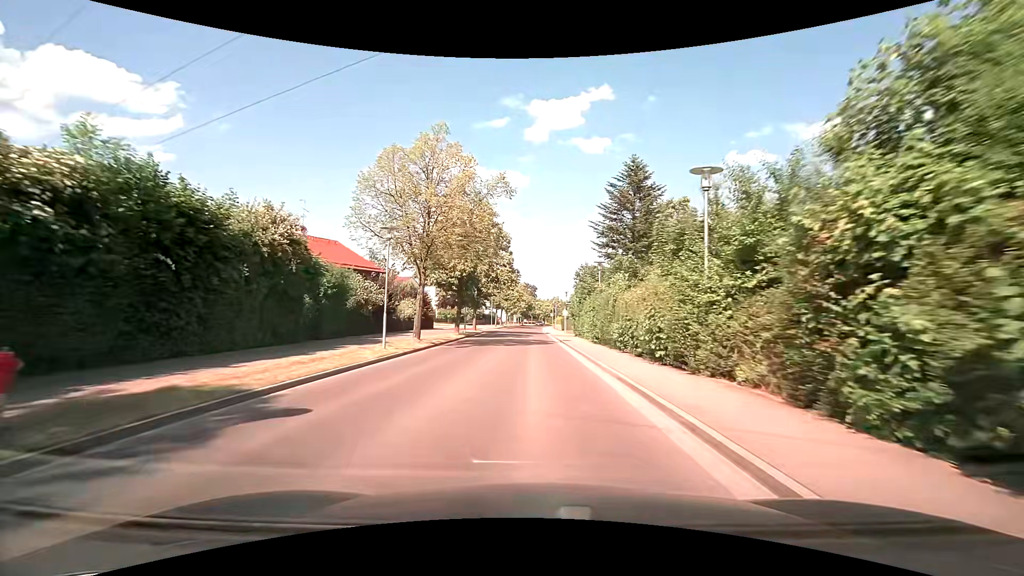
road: tertiary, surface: asphalt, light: Day
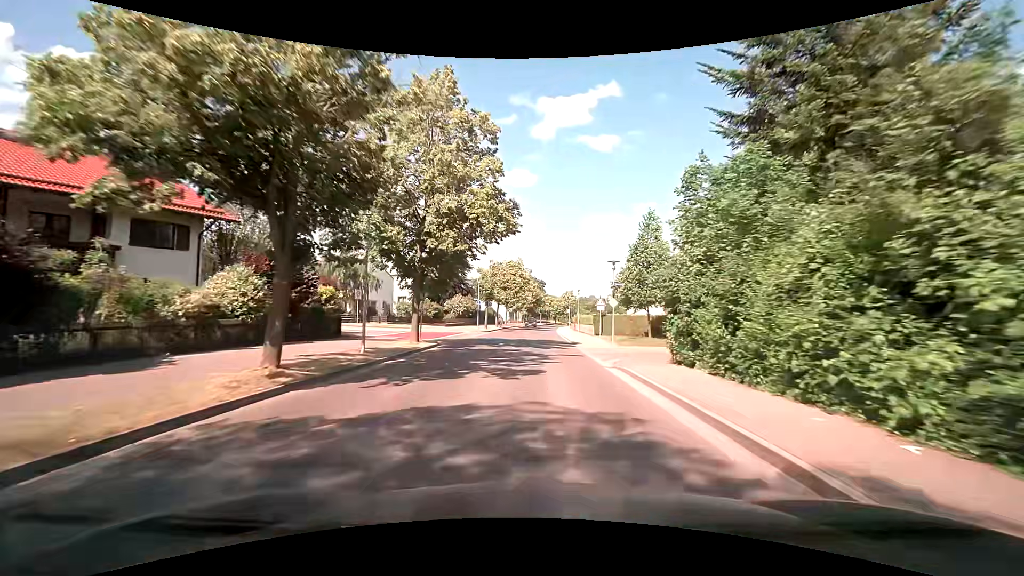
(-0.4, +29.3) m; -1°
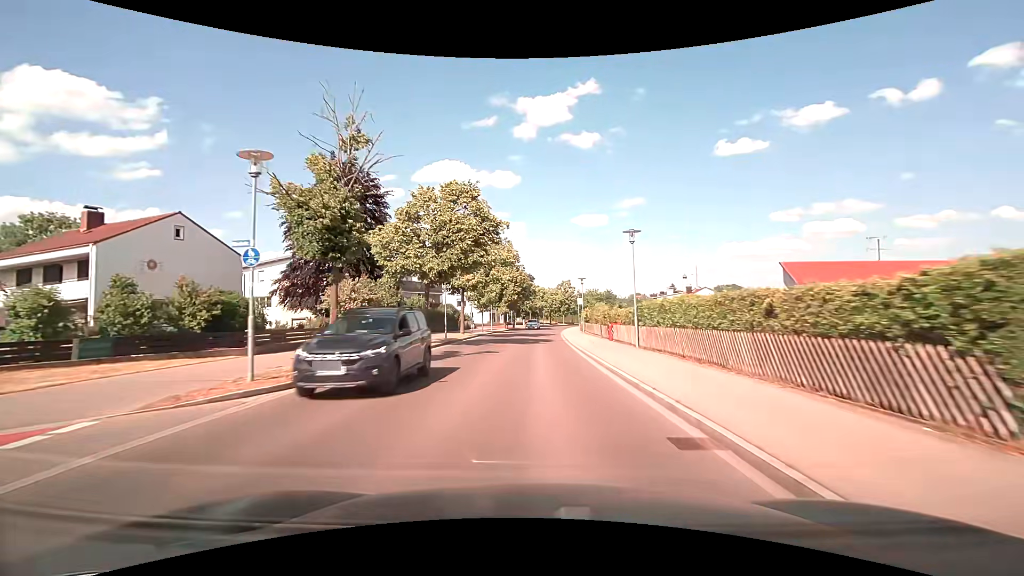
(+0.7, +37.1) m; +1°
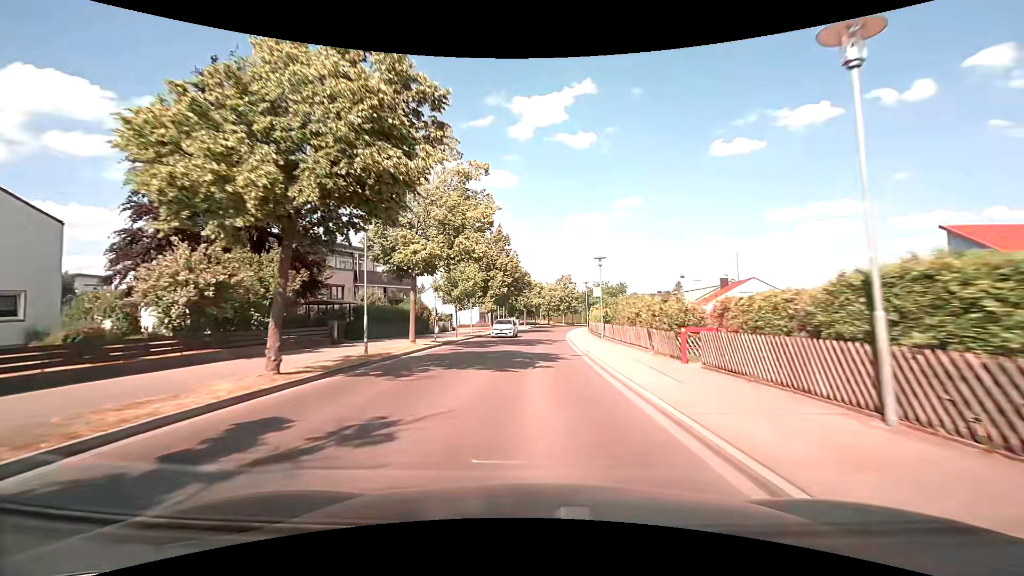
(+0.1, +14.8) m; 0°
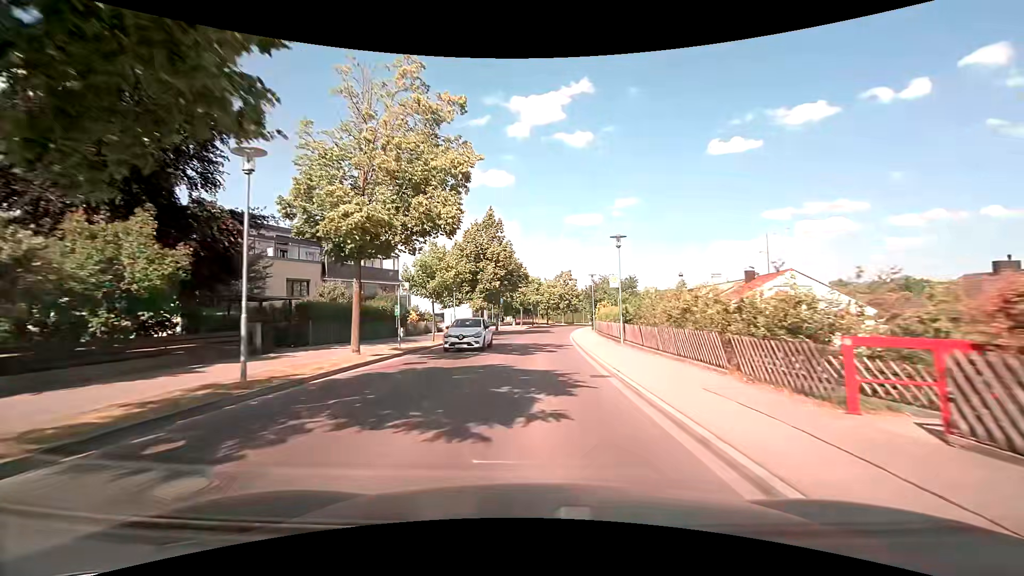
(0.0, +7.4) m; 0°
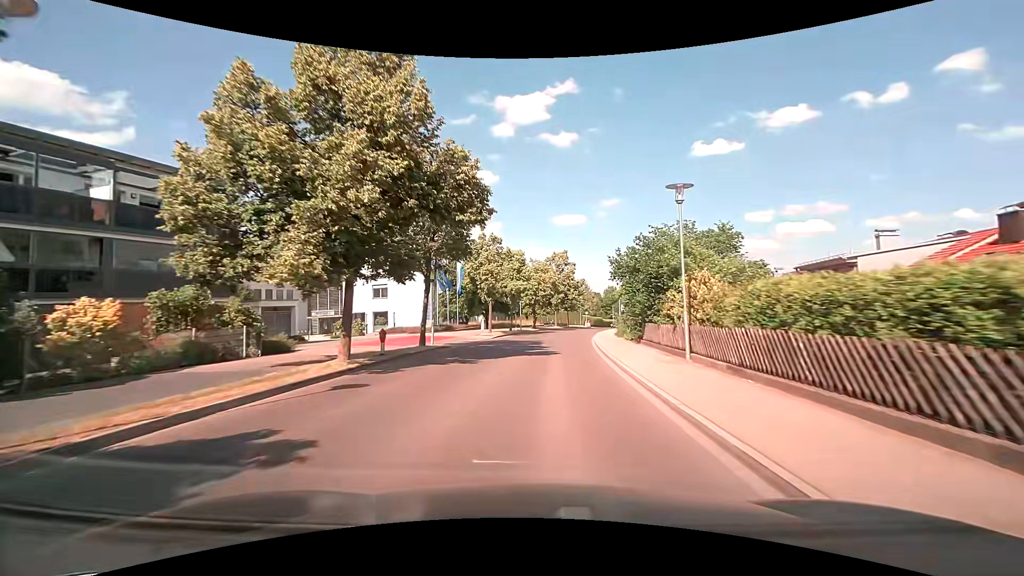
(+0.3, +28.9) m; +2°
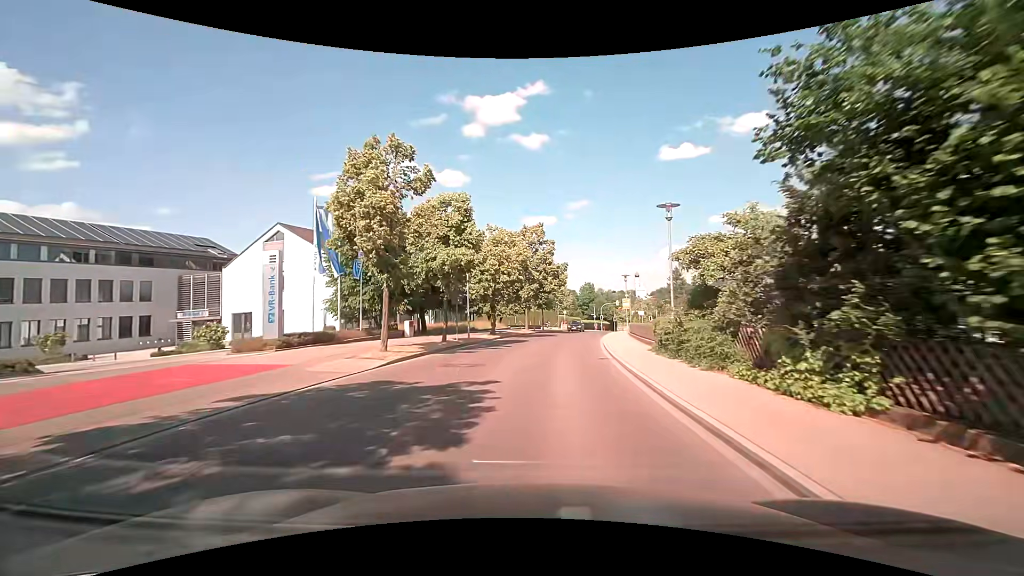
(+0.7, +20.8) m; +3°
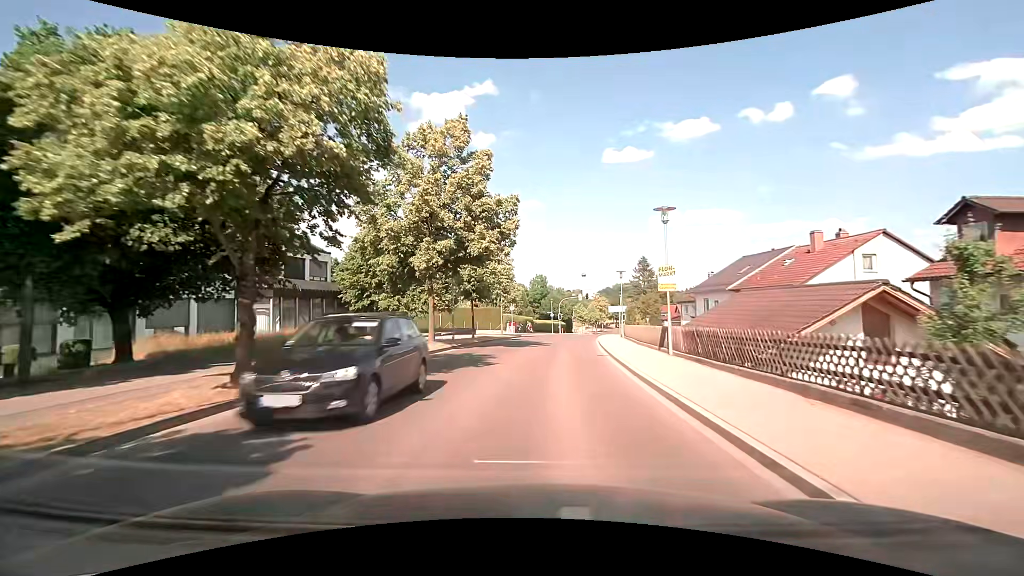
(+1.5, +26.2) m; +7°
(0, +10) (+1, +20) (+2, +30) (+3, +40) (+4, +50) (+6, +60) (+8, +69) (+10, +79) (+11, +89) (+13, +99) m
